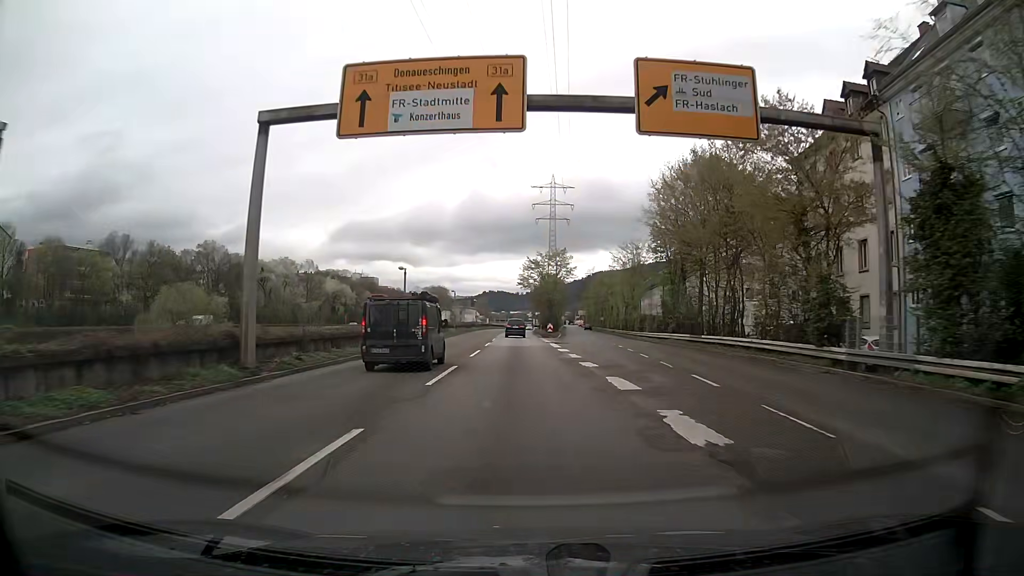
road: trunk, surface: asphalt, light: Day
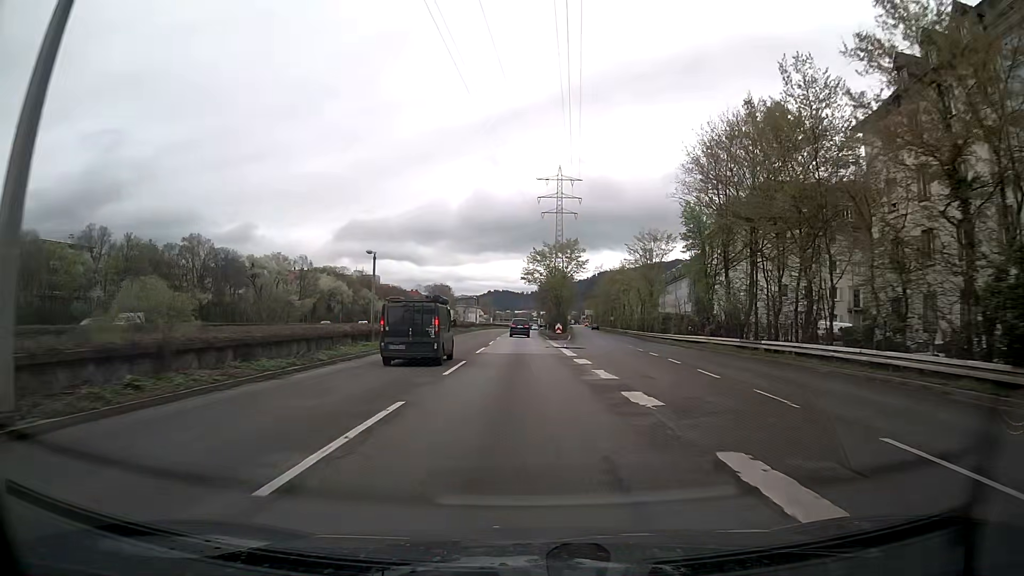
(0.0, +9.3) m; 0°
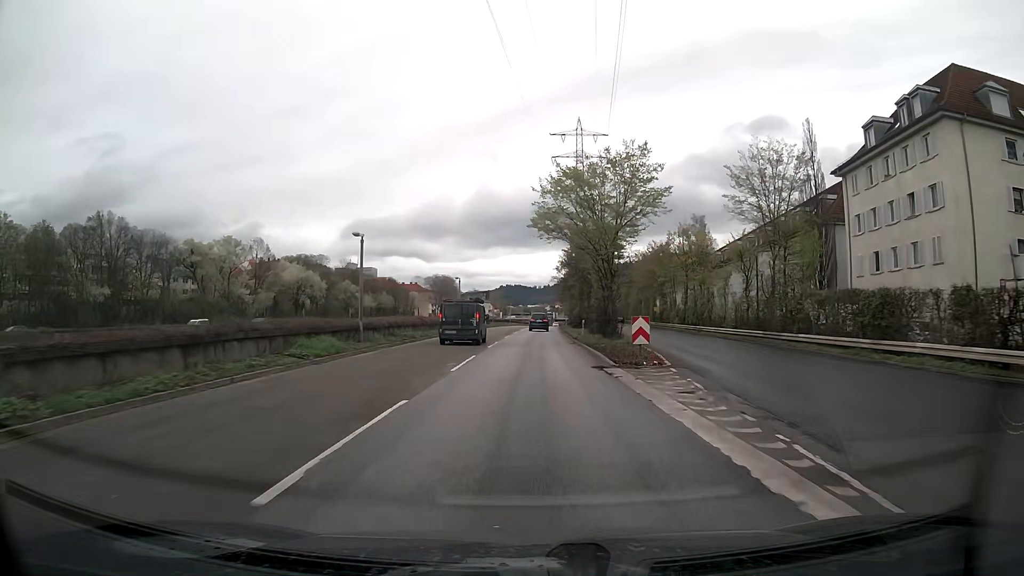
(-0.4, +36.6) m; -1°
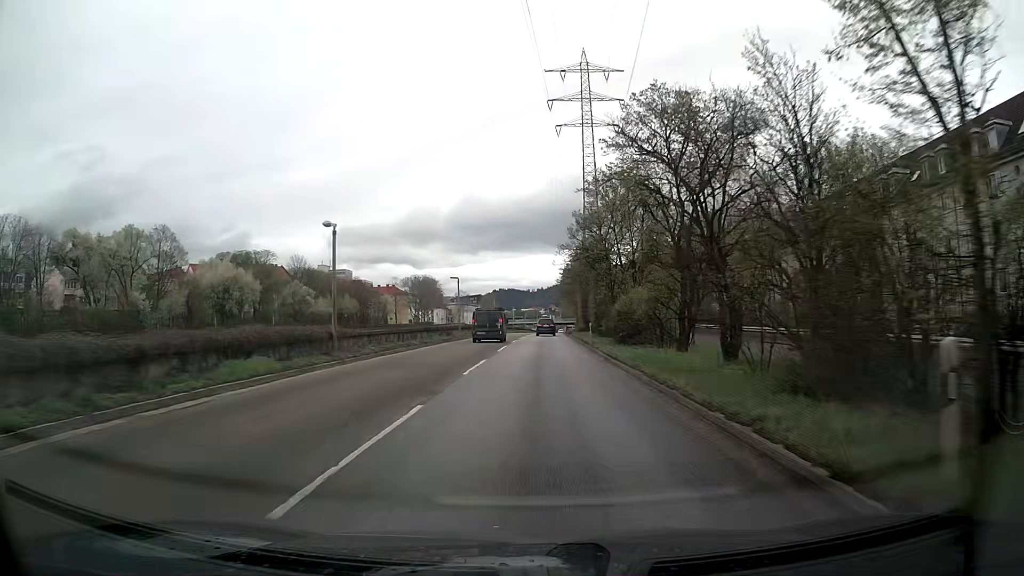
(+0.2, +36.6) m; 0°
(0, +10) (0, +20) (+1, +30) (+1, +40) (+1, +50) (+2, +60) (+2, +70) (+2, +80) (+3, +90) (+3, +100) m
